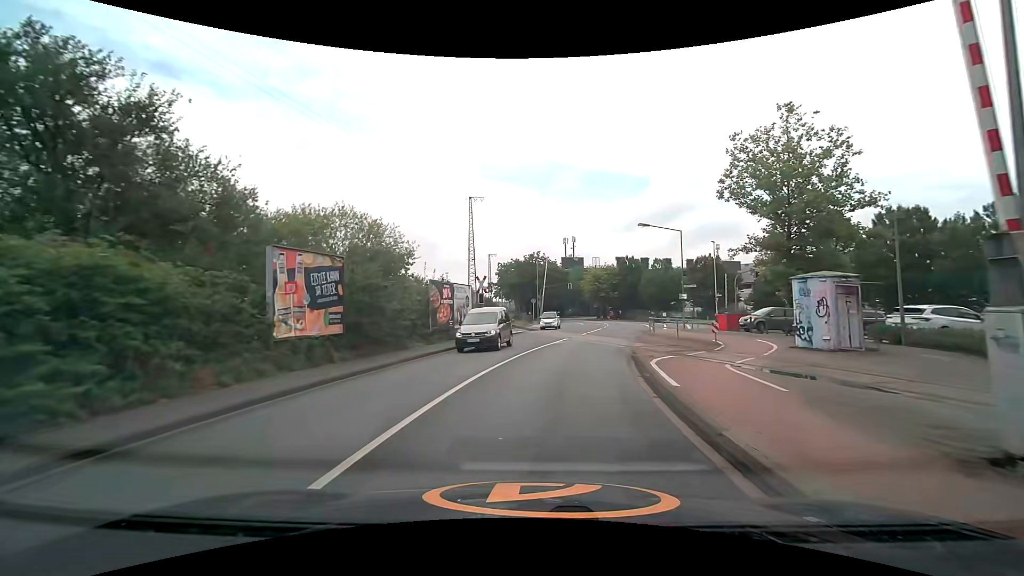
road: unclassified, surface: asphalt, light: Day
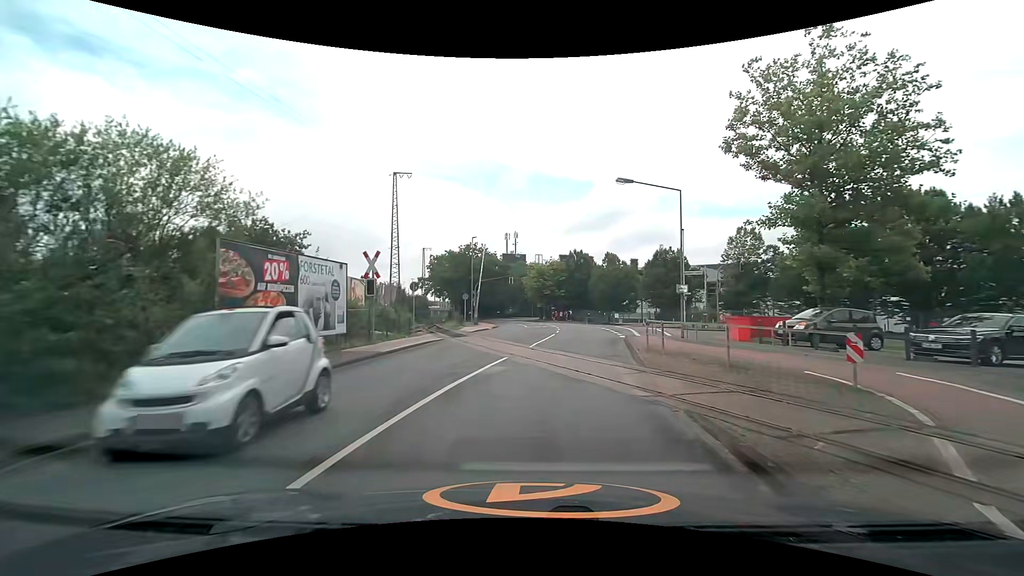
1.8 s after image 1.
(+0.8, +12.6) m; +7°
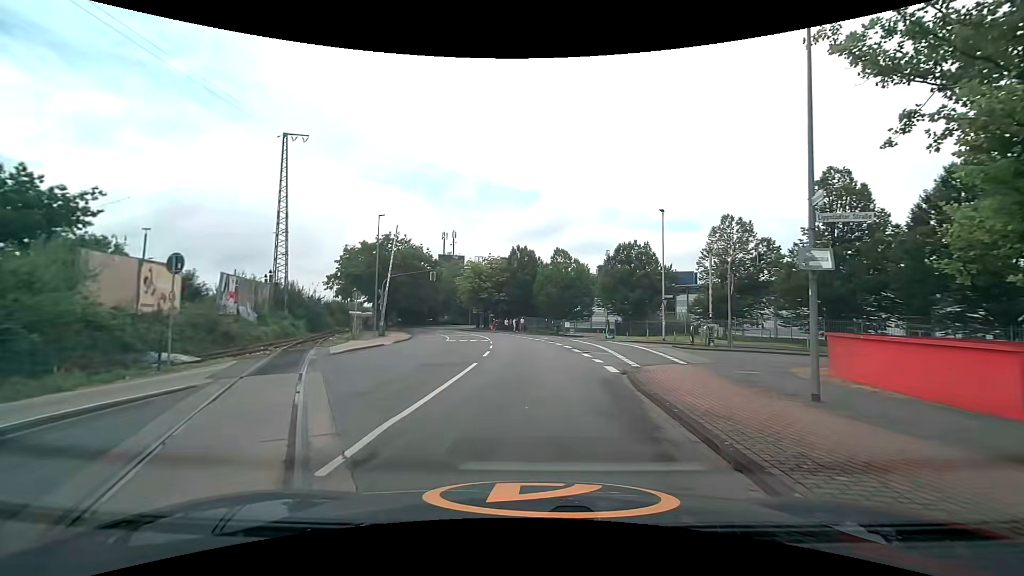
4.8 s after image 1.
(+1.1, +14.9) m; +7°
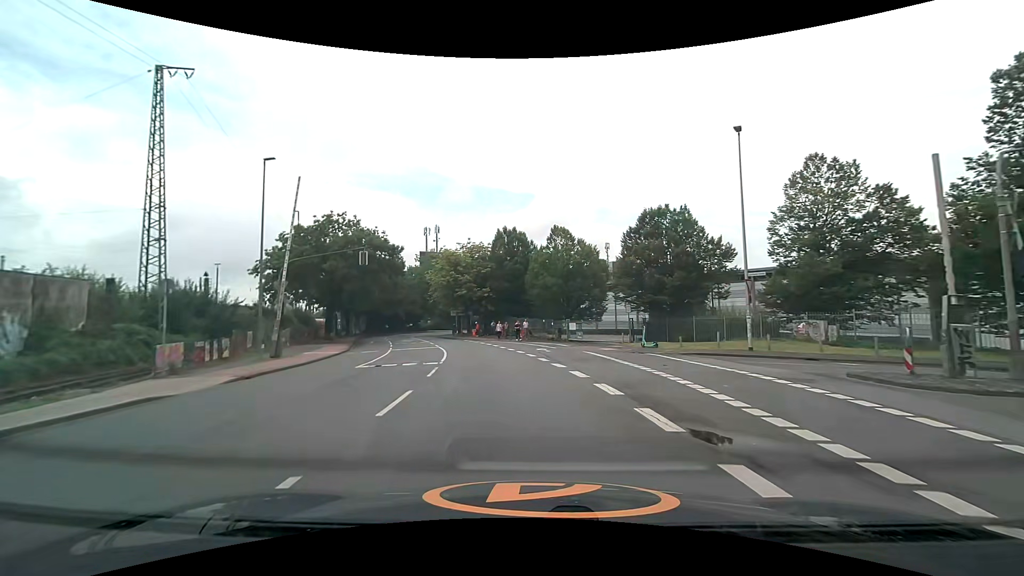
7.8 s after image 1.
(+0.5, +17.1) m; +1°
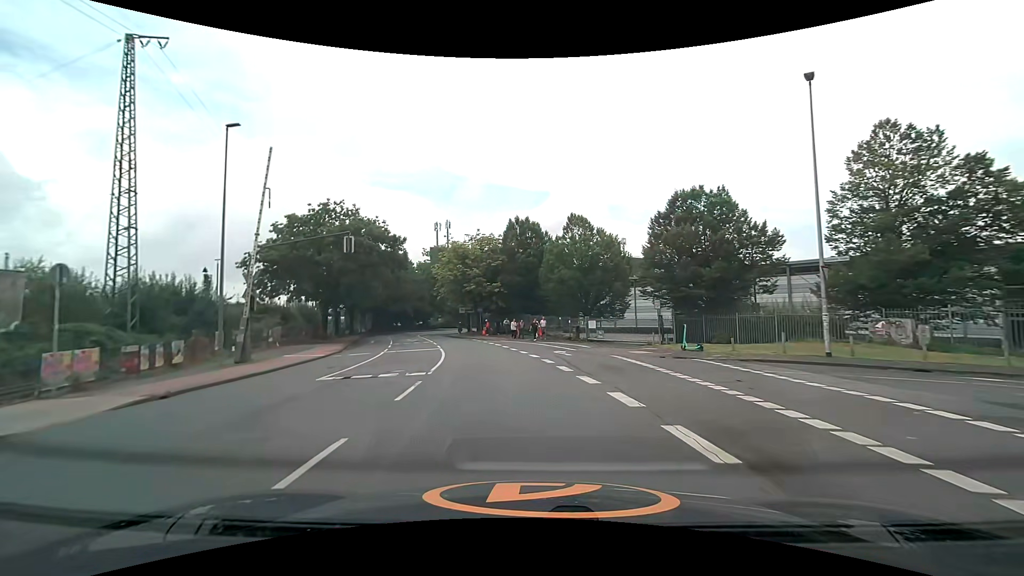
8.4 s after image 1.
(0.0, +4.6) m; -1°
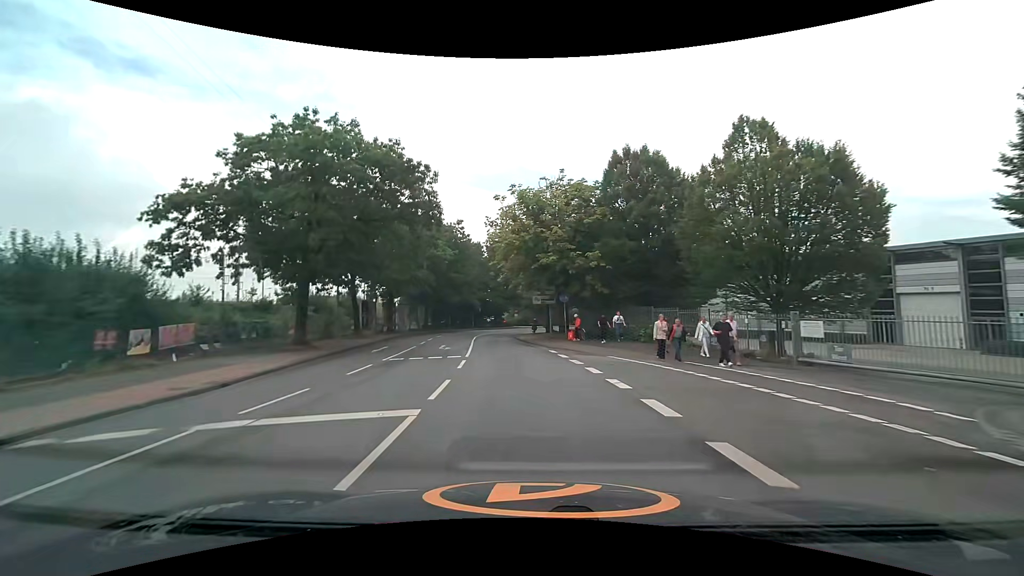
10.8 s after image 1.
(-1.8, +21.3) m; -9°
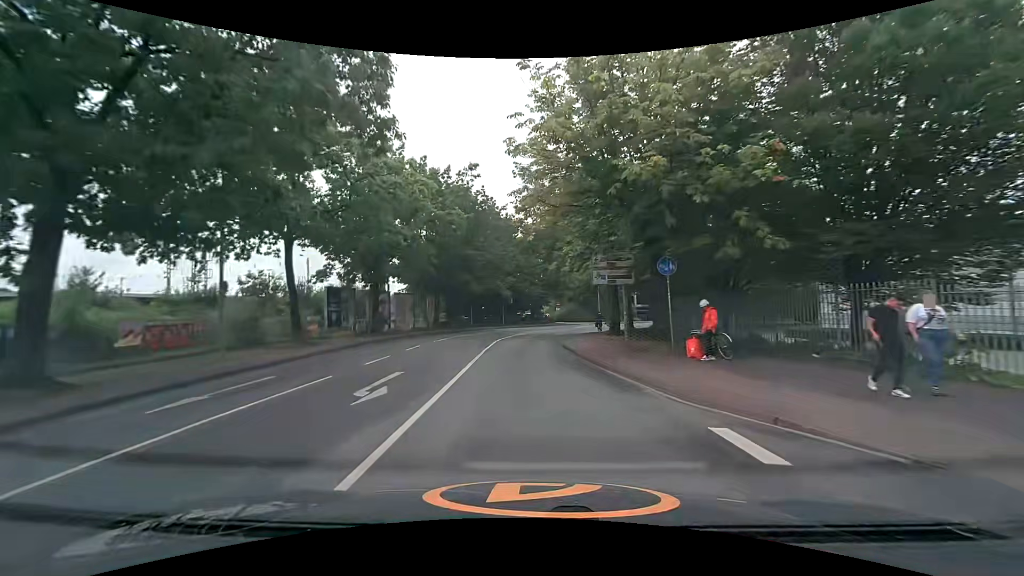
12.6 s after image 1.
(-0.7, +17.3) m; -4°
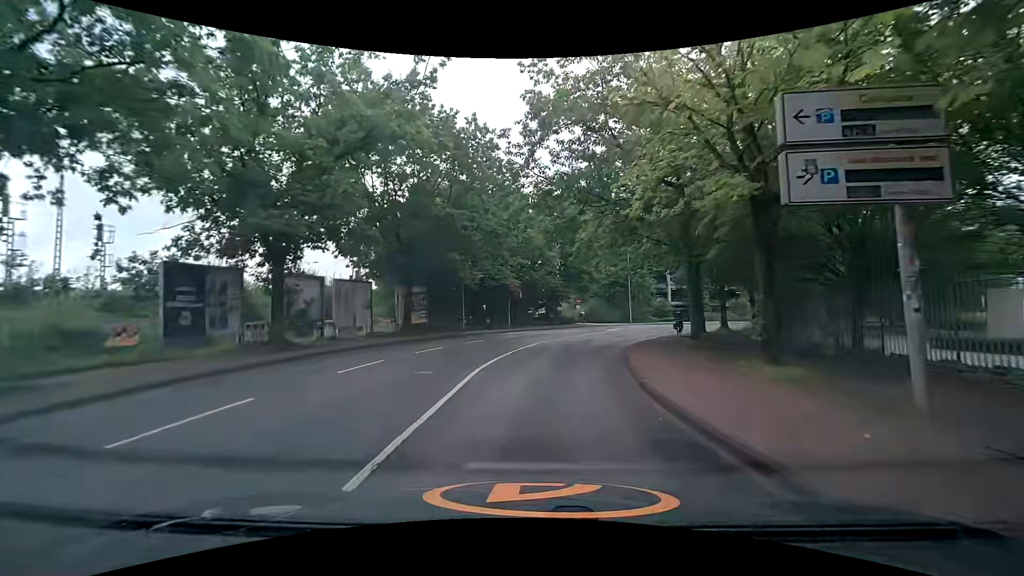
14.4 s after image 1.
(-0.4, +15.5) m; -1°
(0, +10) (+1, +20) (+3, +30) (+7, +39) (+11, +48) (+18, +56) (+24, +63) (+32, +70) (+40, +75) (+49, +80) m
